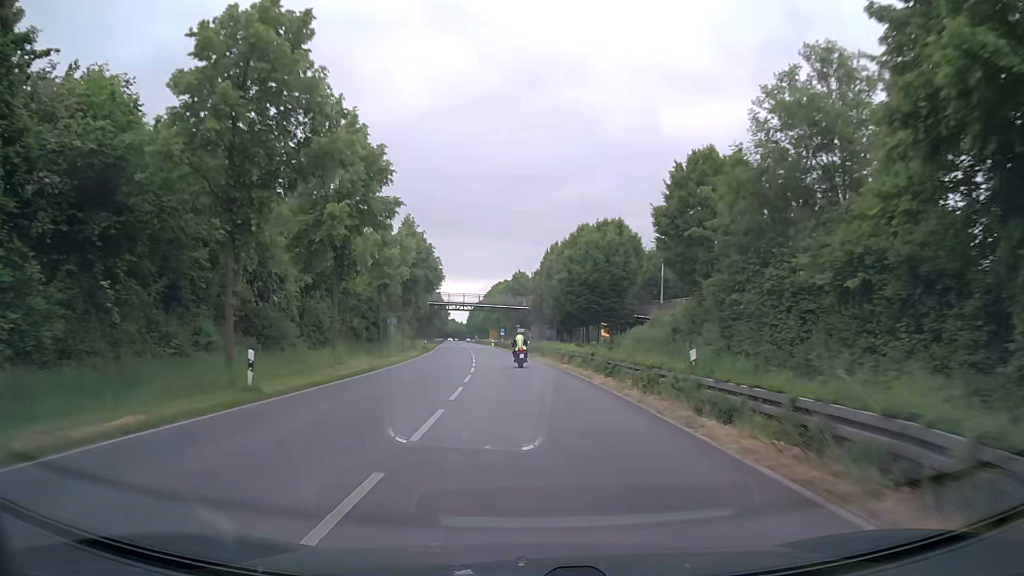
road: primary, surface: asphalt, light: Day
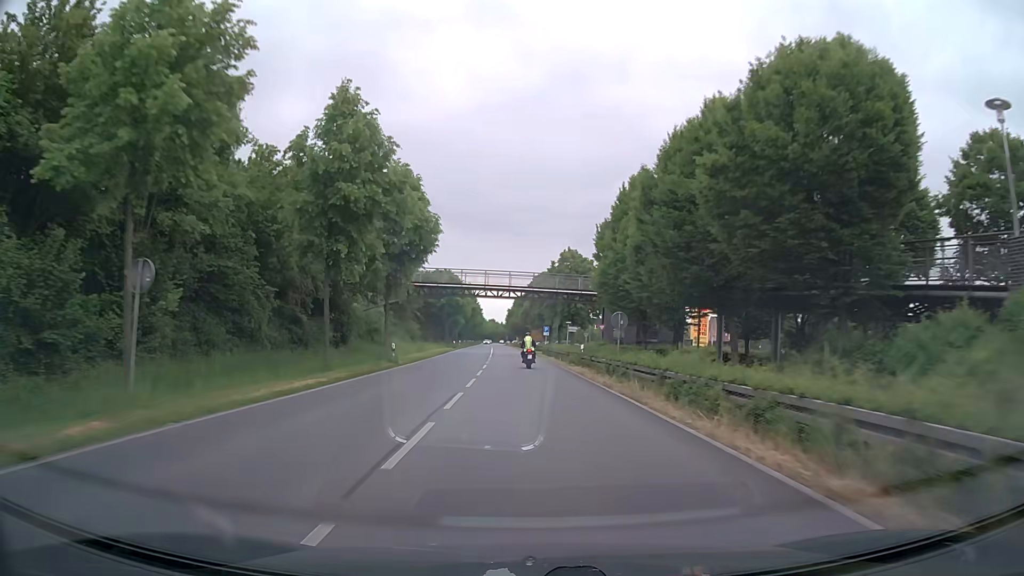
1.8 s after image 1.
(-1.2, +32.2) m; -4°
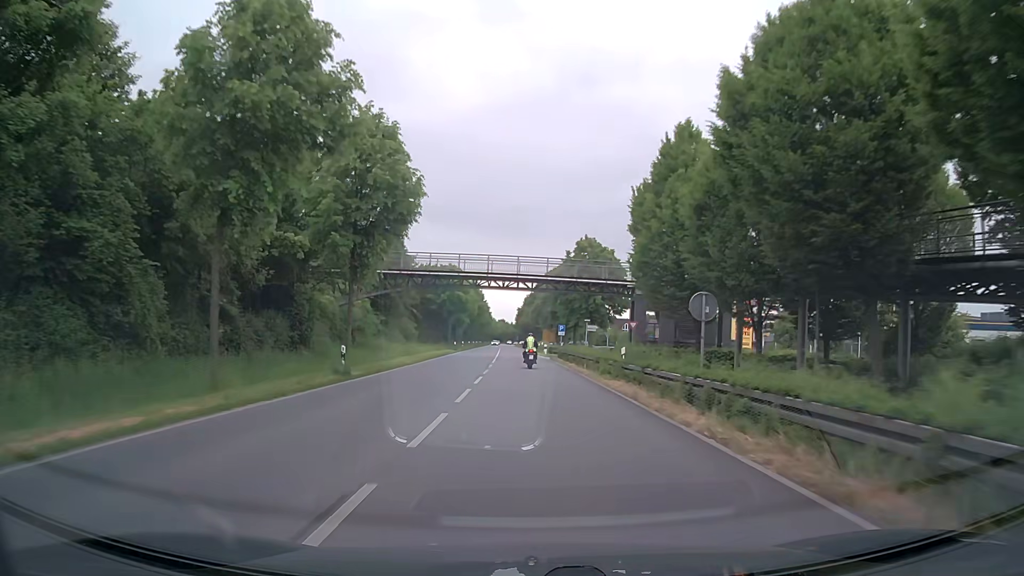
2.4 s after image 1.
(-0.1, +10.8) m; -1°
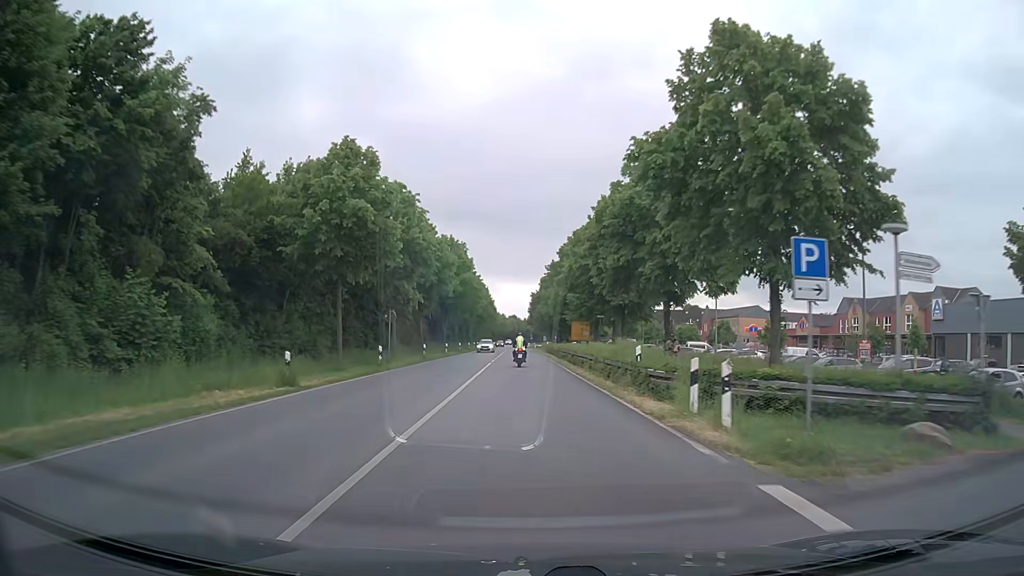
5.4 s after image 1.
(-0.6, +54.4) m; -1°
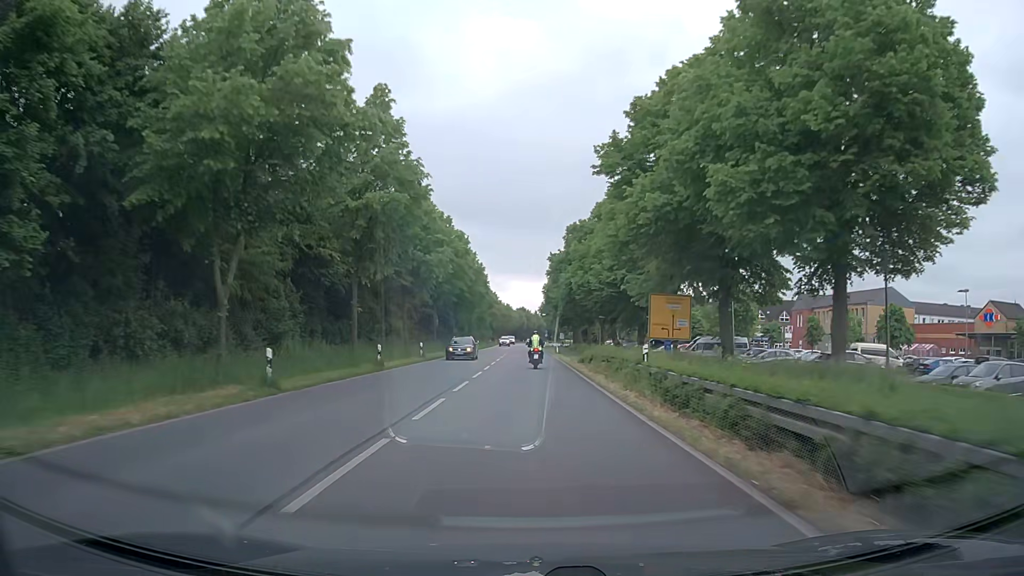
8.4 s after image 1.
(-0.5, +54.7) m; -1°
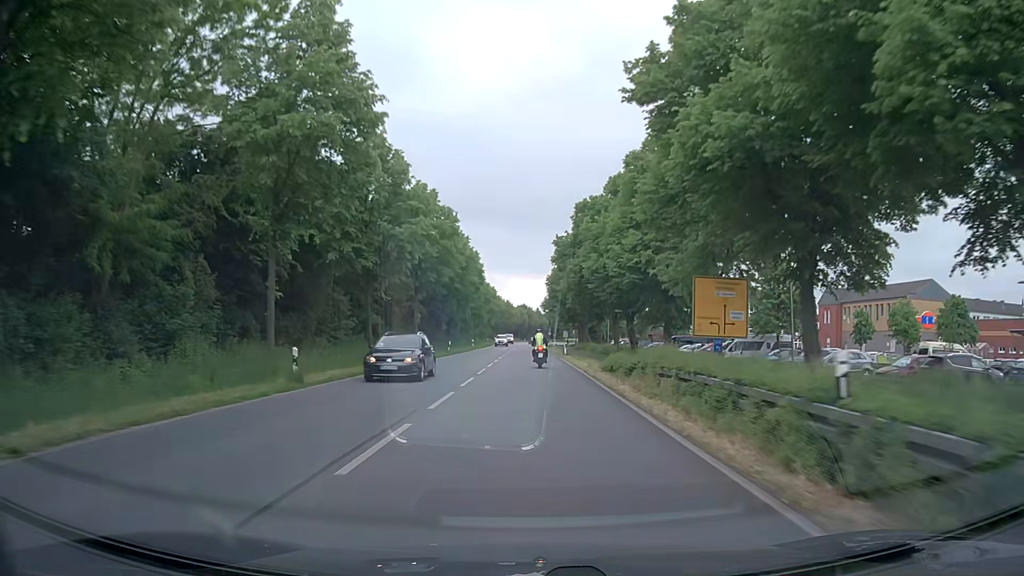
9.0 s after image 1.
(0.0, +10.7) m; 0°
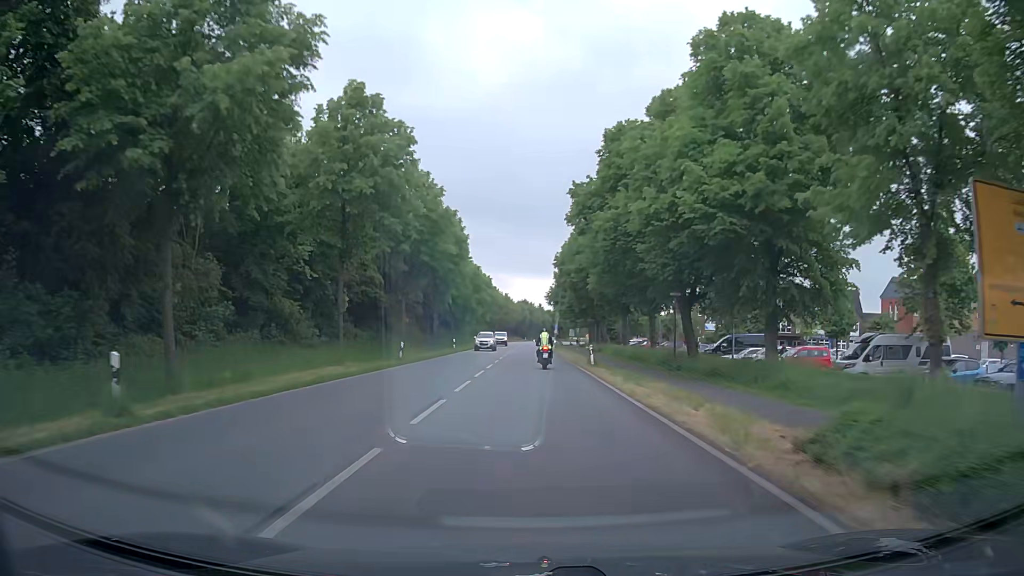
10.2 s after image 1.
(-0.1, +20.4) m; 0°
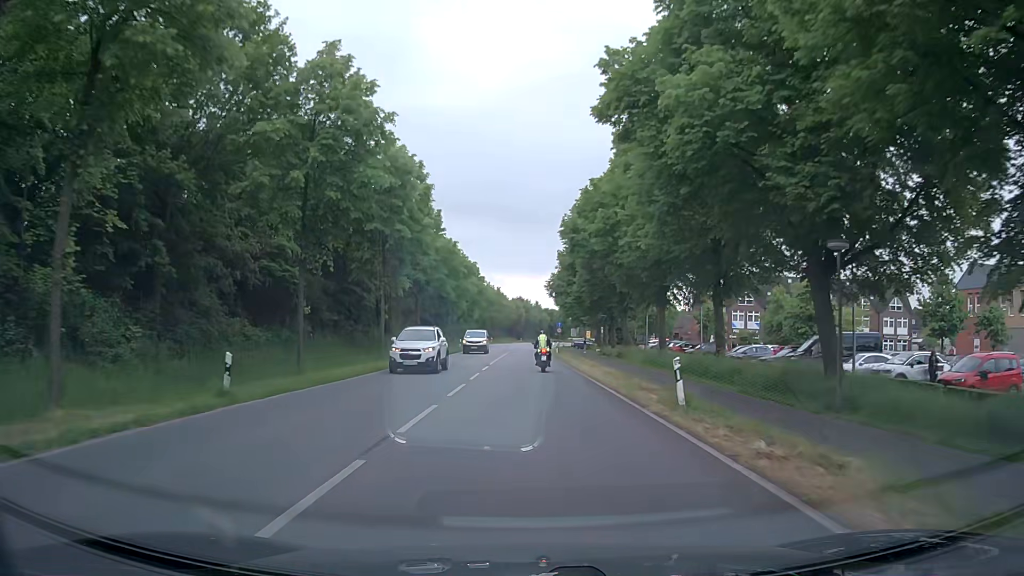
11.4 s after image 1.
(0.0, +18.7) m; 0°
(0, +10) (0, +20) (0, +30) (0, +40) (0, +50) (+1, +60) (+1, +70) (+1, +80) (+2, +90) (+2, +100) m
